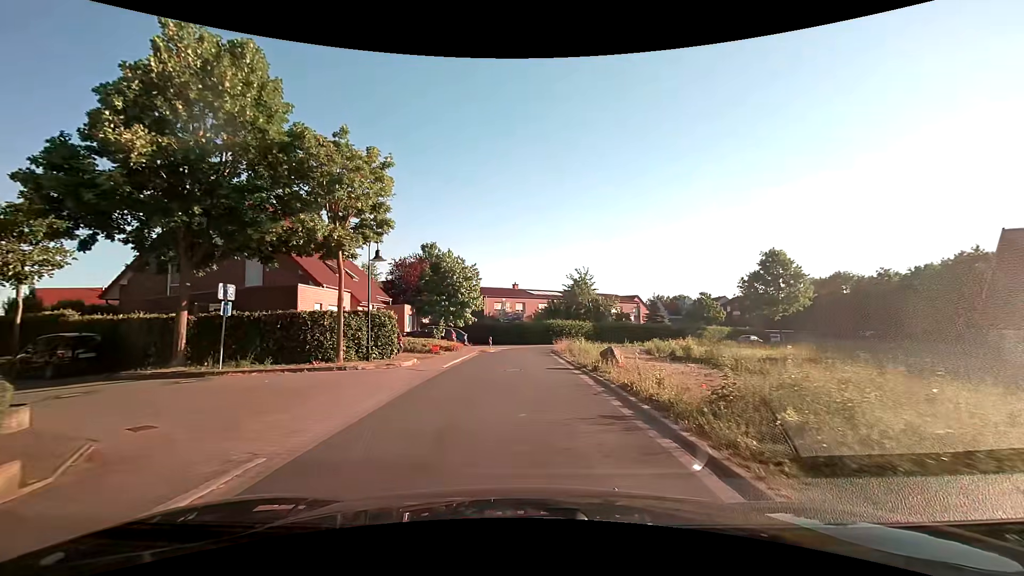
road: residential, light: Day
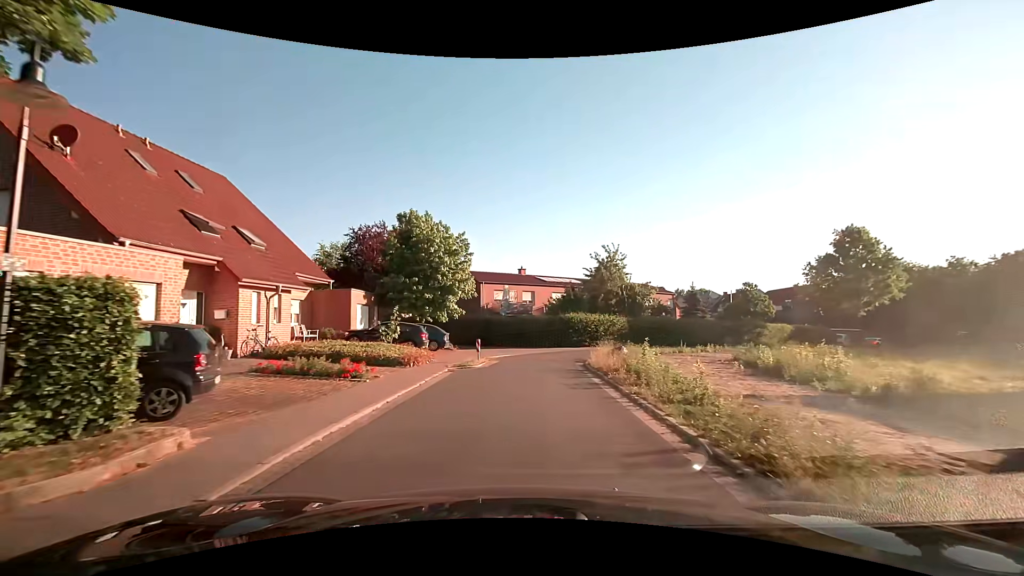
(-0.2, +14.4) m; -1°
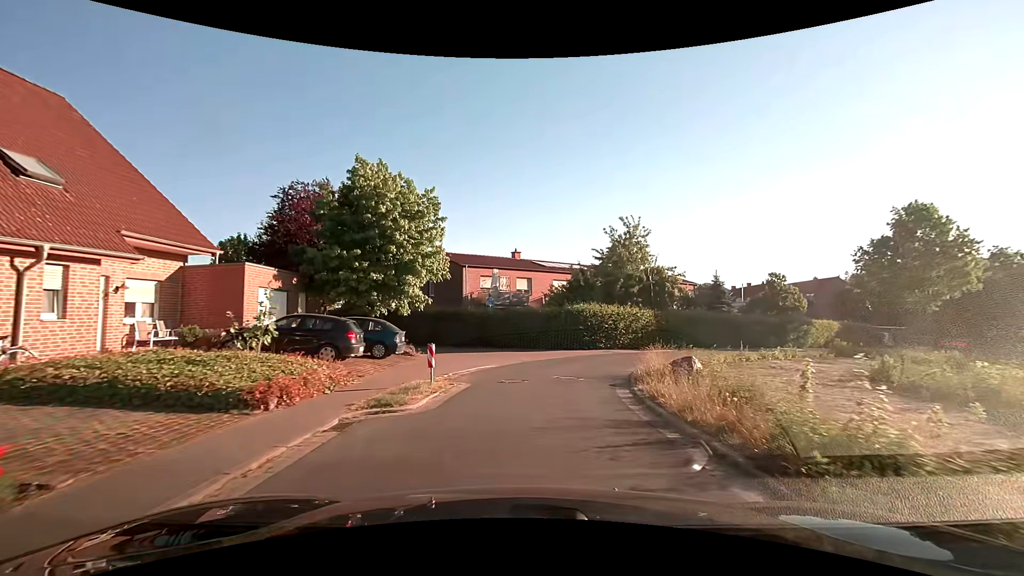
(0.0, +9.6) m; 0°
(0, +10) (+3, +20) (+9, +28) (+16, +35) (+23, +41) (+31, +48) (+39, +53) (+48, +59) (+56, +64) (+63, +71) m
